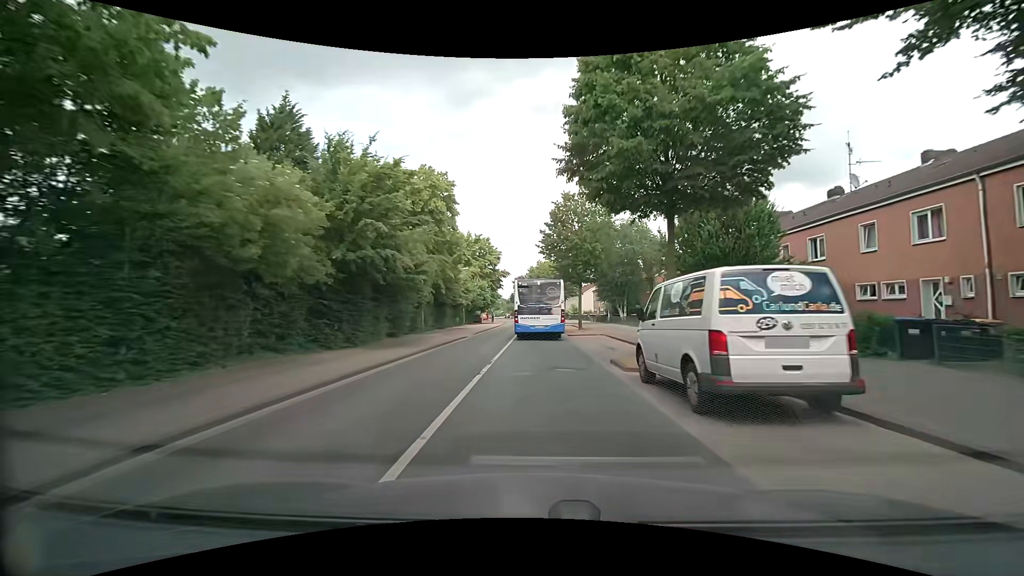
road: tertiary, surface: asphalt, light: Day
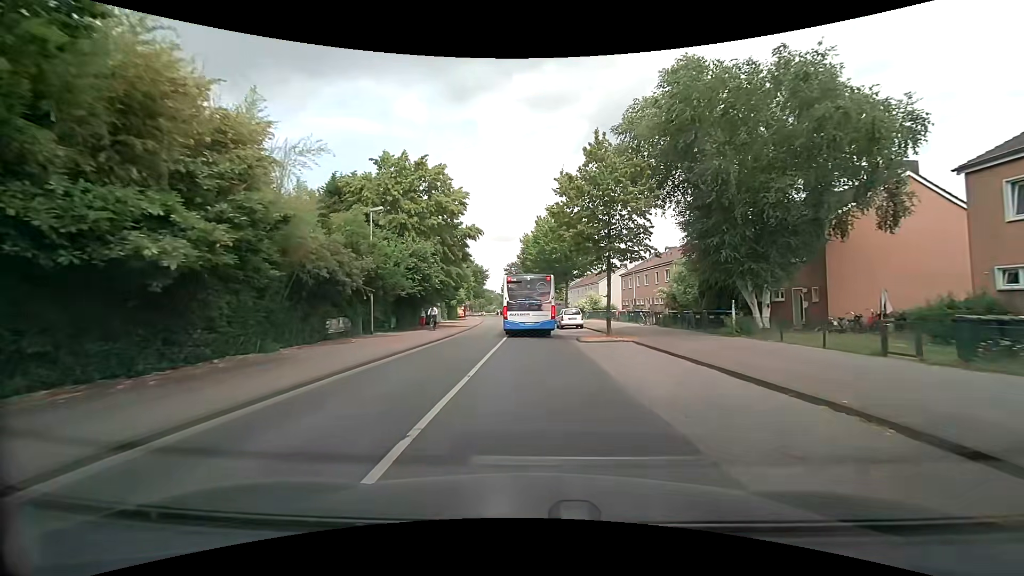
(-0.2, +37.3) m; -1°
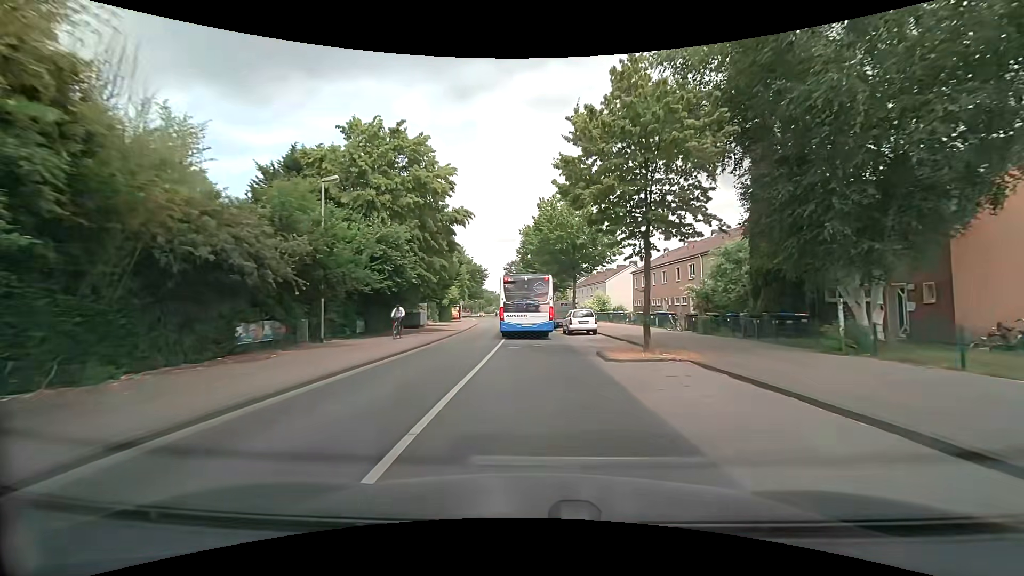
(0.0, +7.2) m; 0°
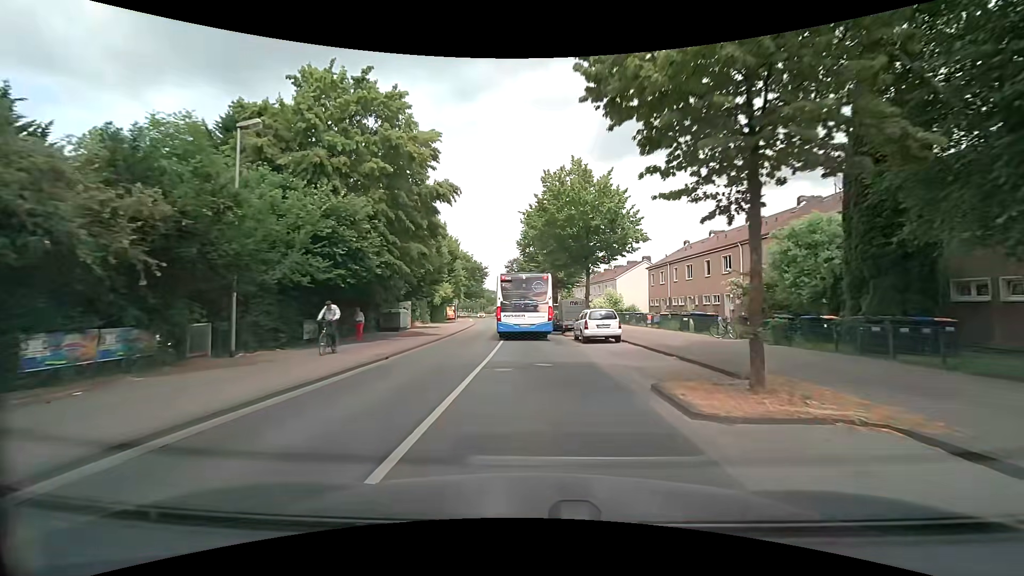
(-0.1, +7.0) m; 0°
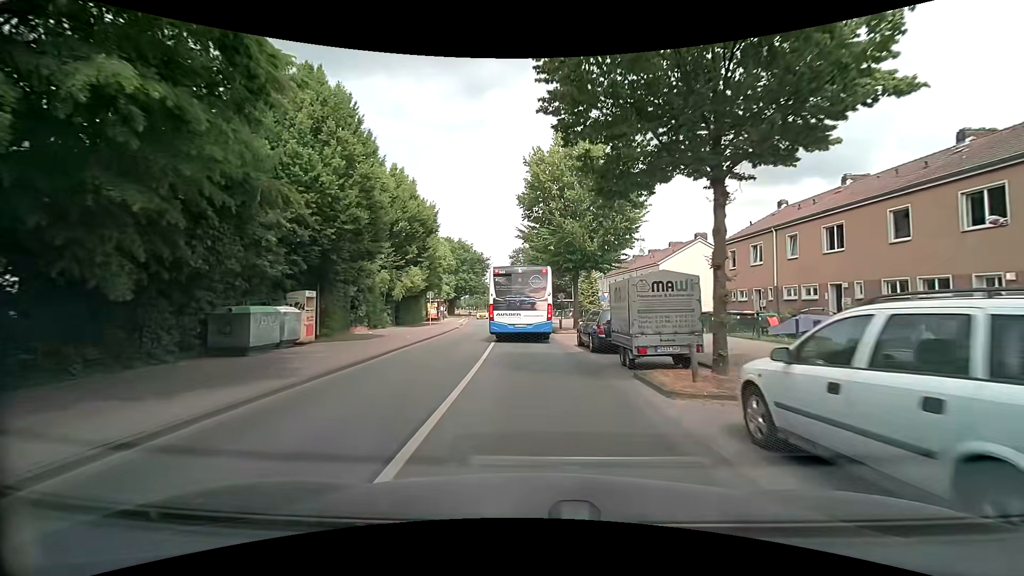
(-0.3, +18.9) m; -1°
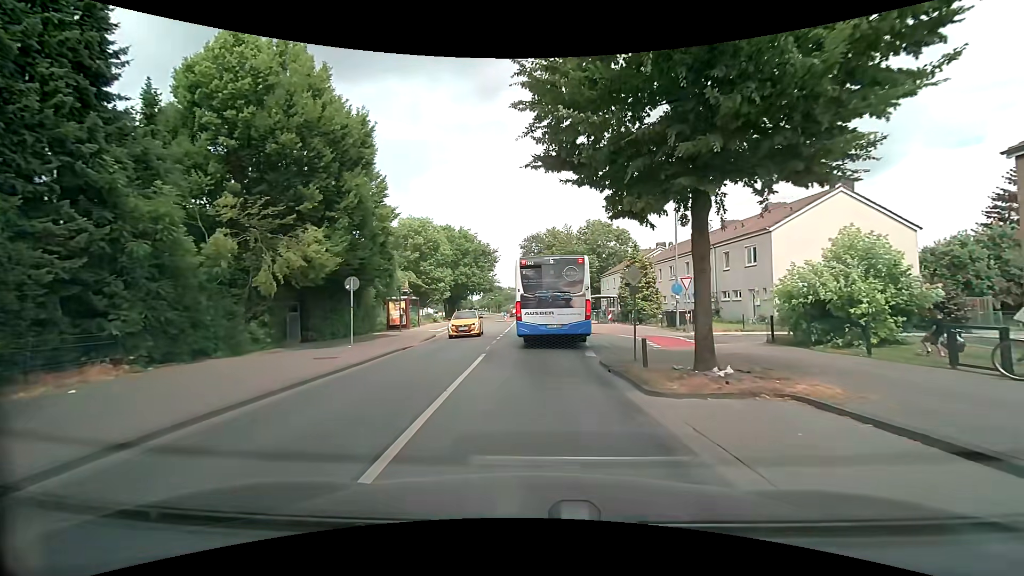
(-0.2, +20.1) m; -2°
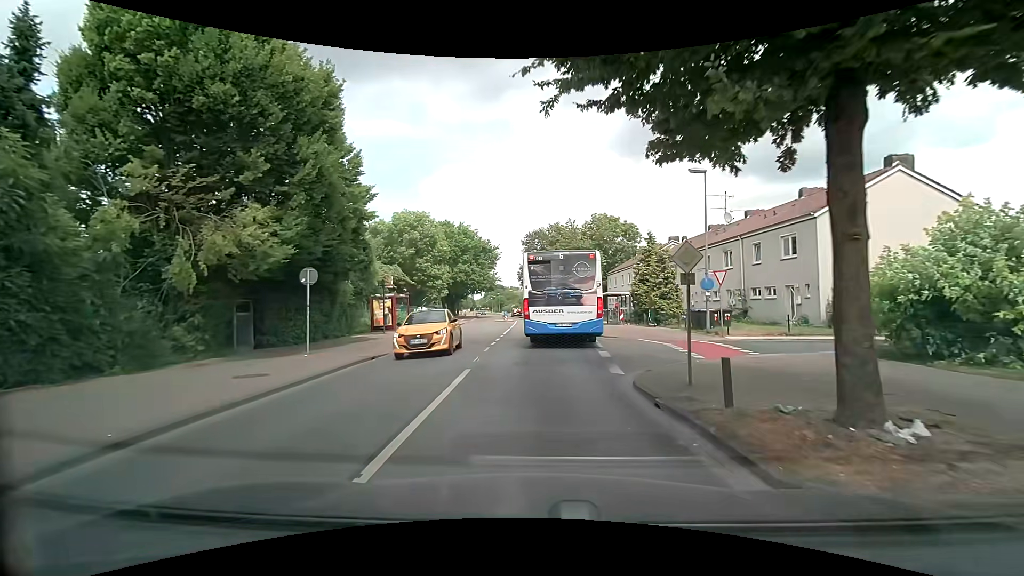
(0.0, +4.2) m; 0°
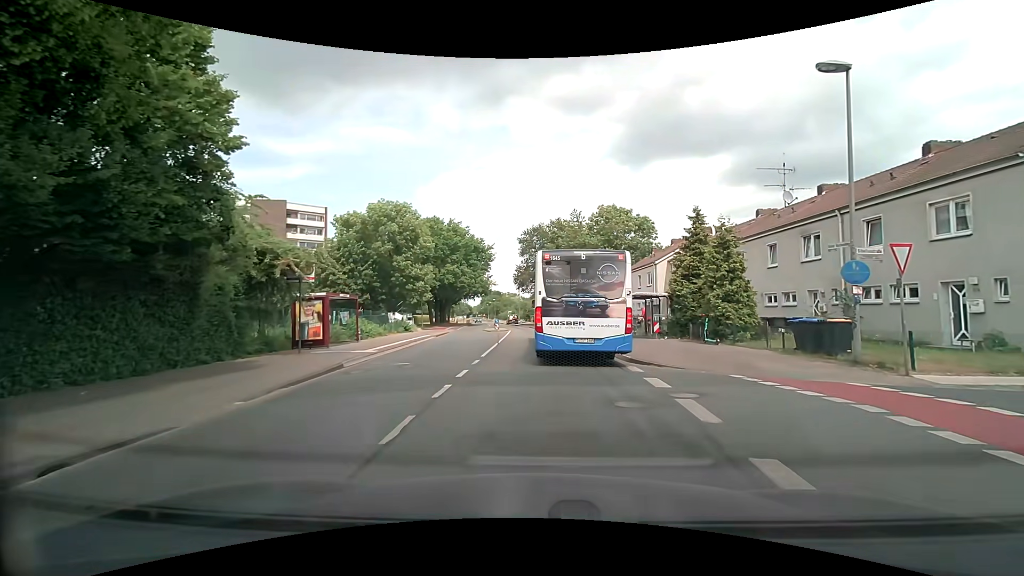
(0.0, +10.2) m; +1°
